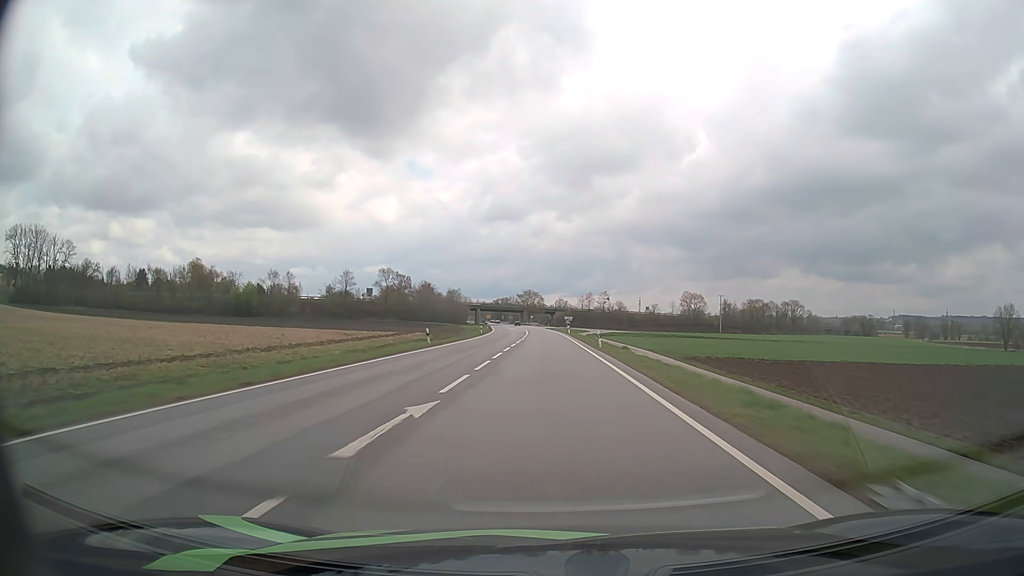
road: primary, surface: asphalt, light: Day
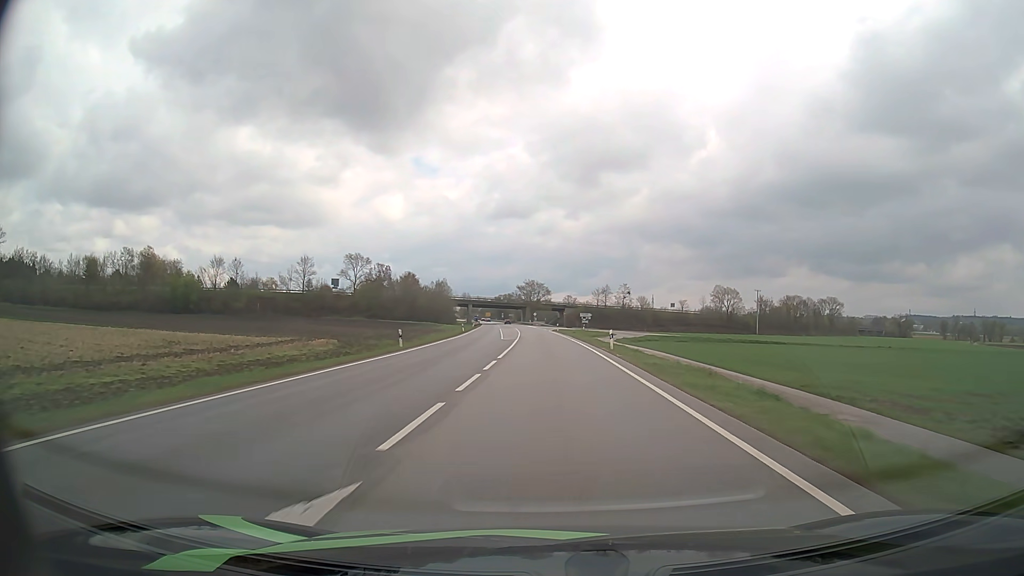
(-0.2, +47.9) m; -1°
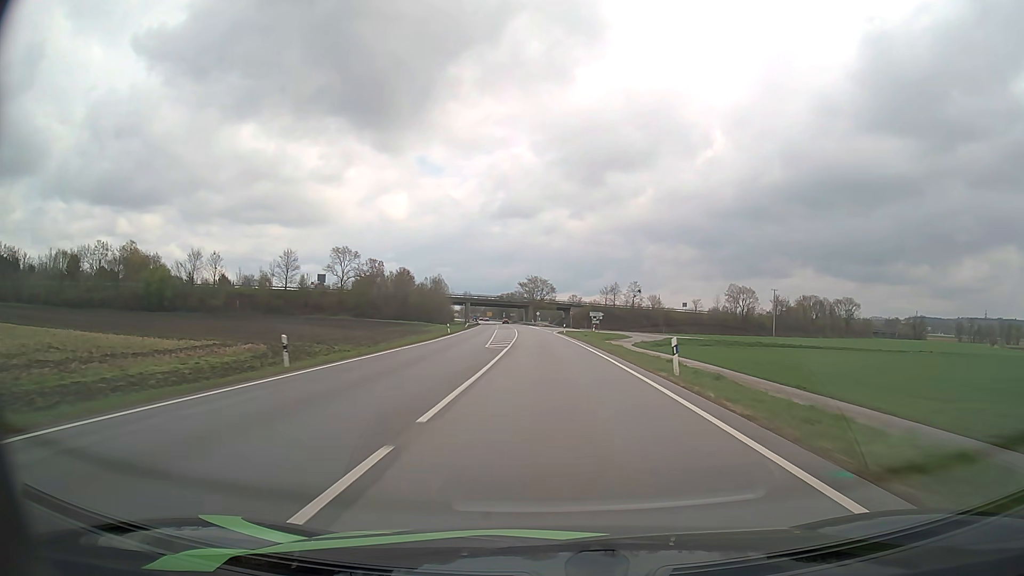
(-0.1, +16.0) m; 0°
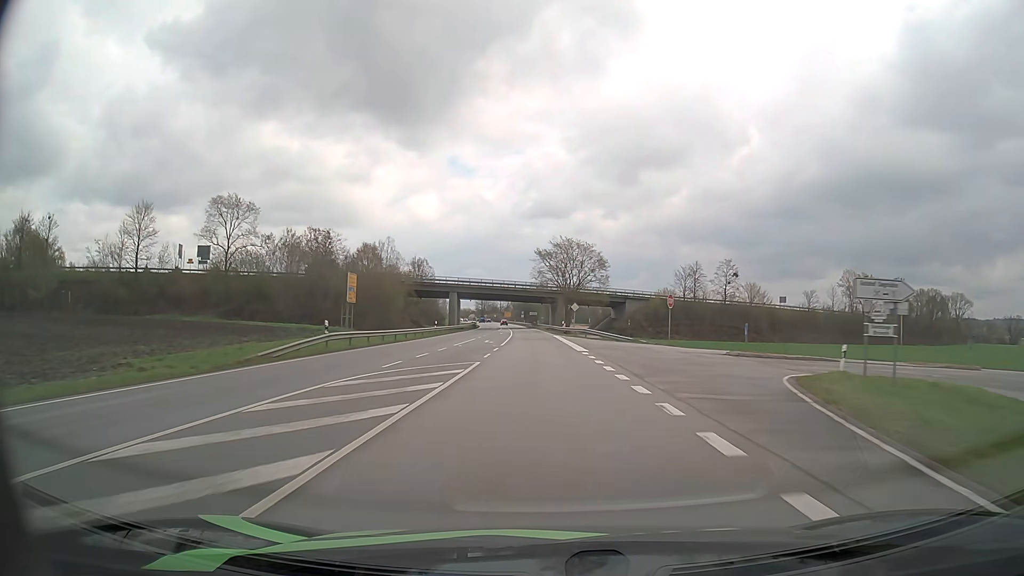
(-1.5, +79.8) m; -3°
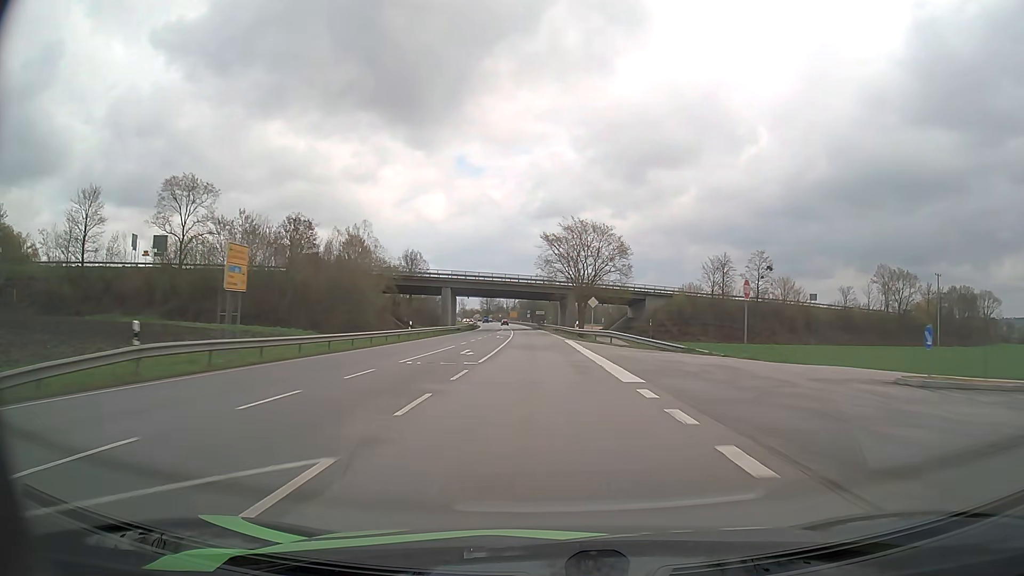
(-0.1, +16.0) m; -1°
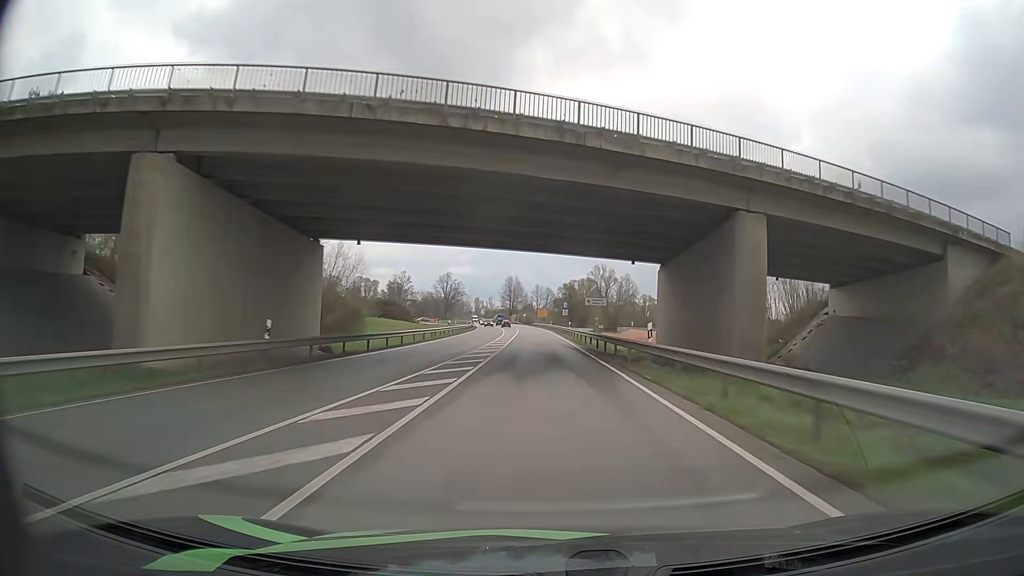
(-2.3, +79.7) m; -3°
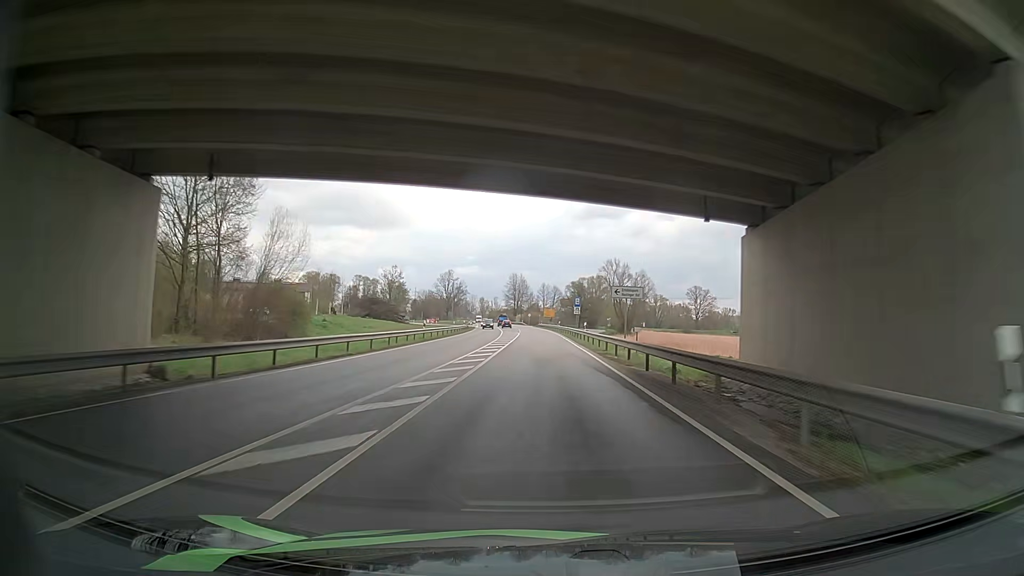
(-0.1, +16.0) m; -1°
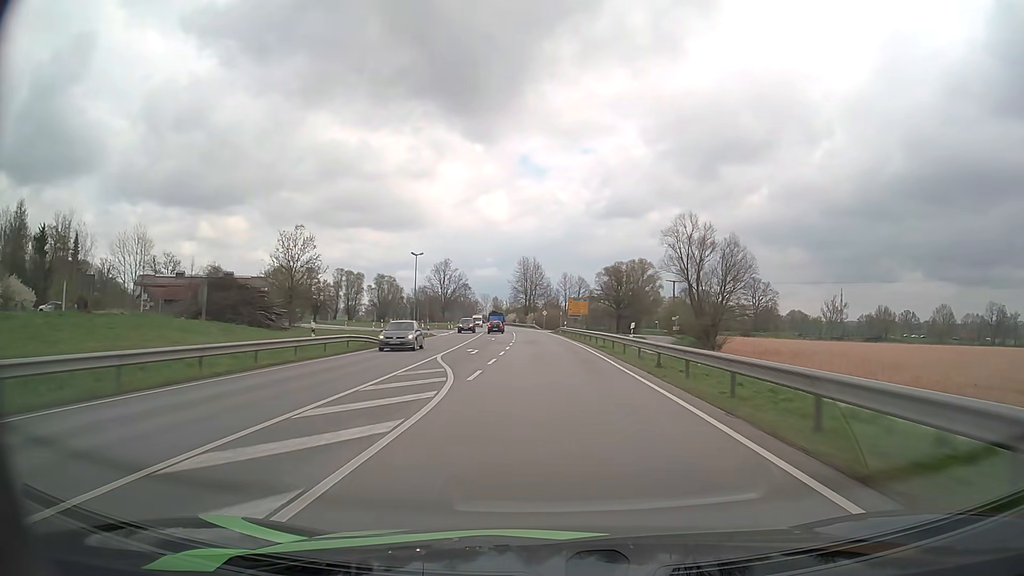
(-0.9, +63.9) m; -2°
(0, +10) (0, +20) (0, +30) (0, +40) (-1, +50) (-1, +60) (-1, +70) (-2, +80) (-3, +90) (-4, +100) m
